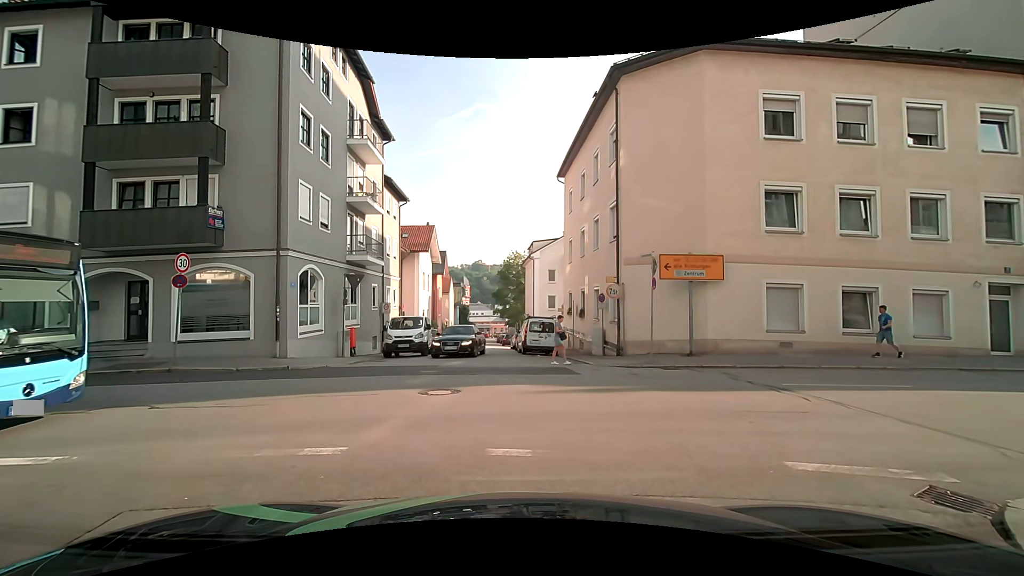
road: residential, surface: asphalt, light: Day
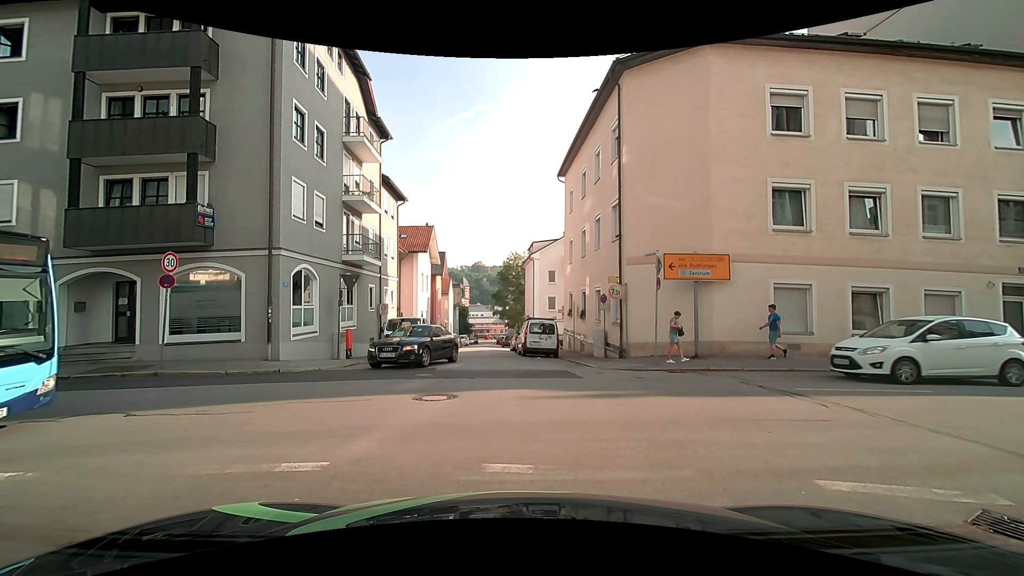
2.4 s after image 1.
(0.0, +0.5) m; 0°
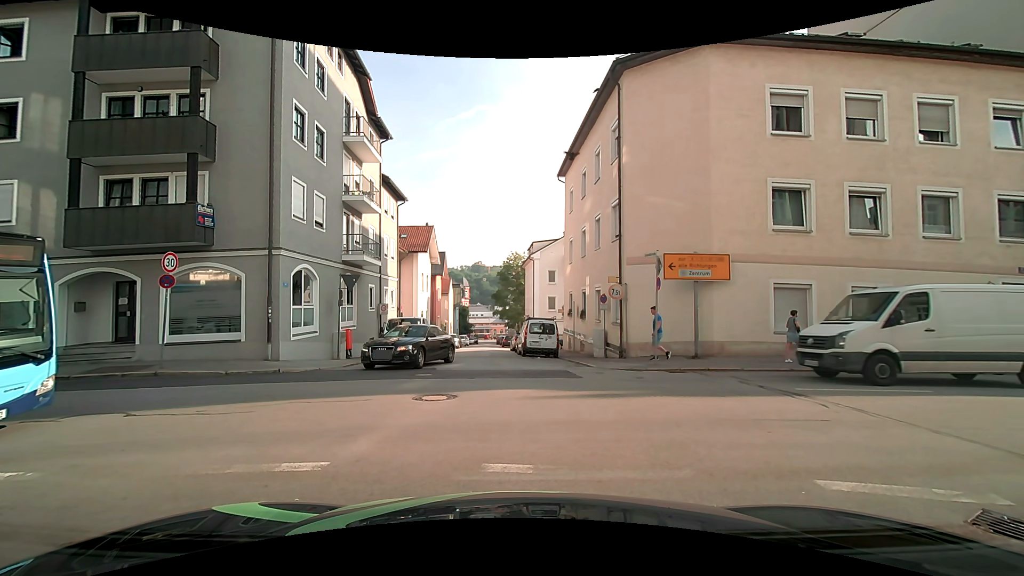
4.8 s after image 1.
(0.0, 0.0) m; 0°
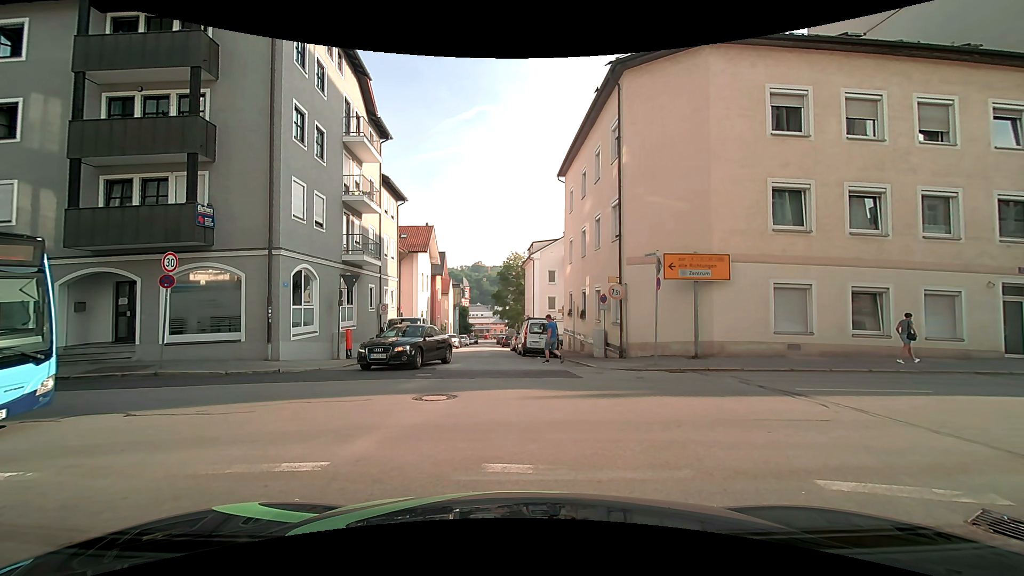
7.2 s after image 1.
(0.0, 0.0) m; 0°
